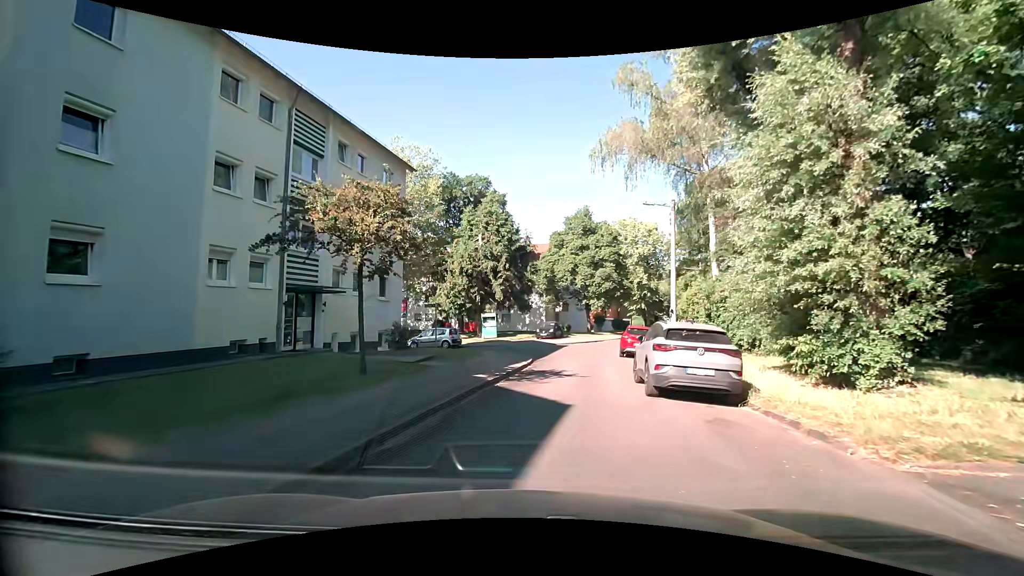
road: residential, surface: asphalt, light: Day
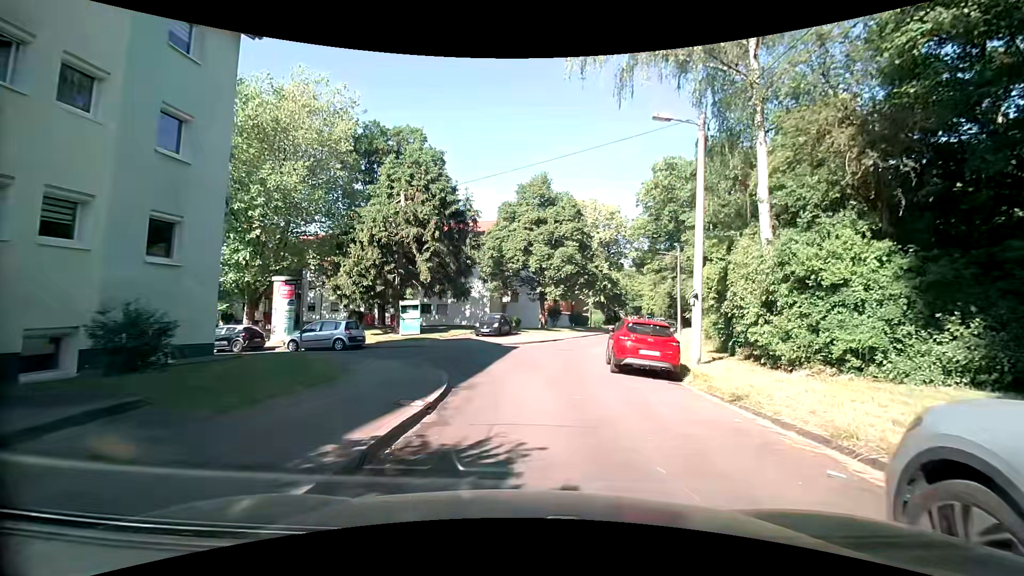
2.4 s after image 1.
(+0.3, +11.4) m; +4°
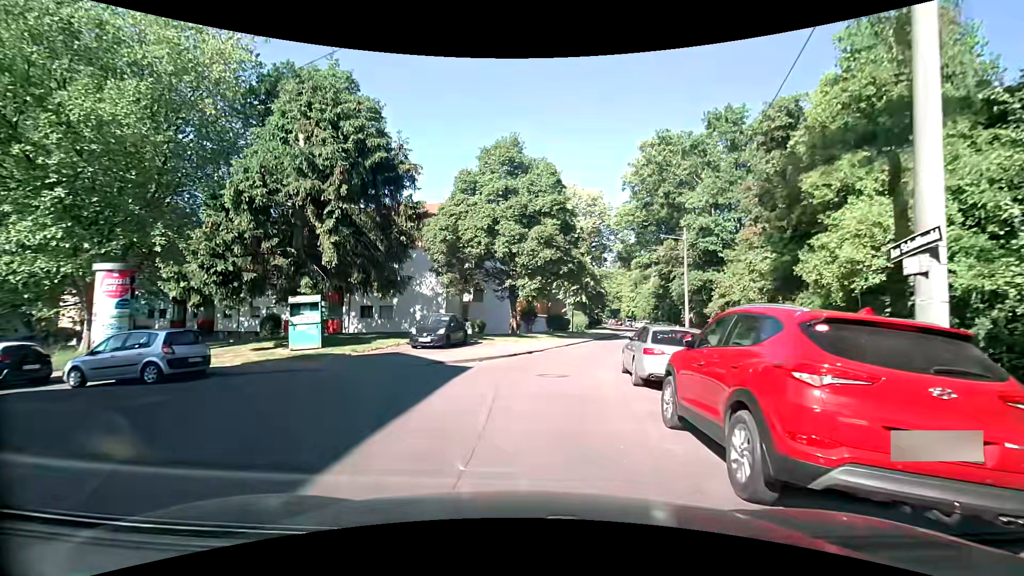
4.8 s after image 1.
(+0.5, +10.5) m; +4°
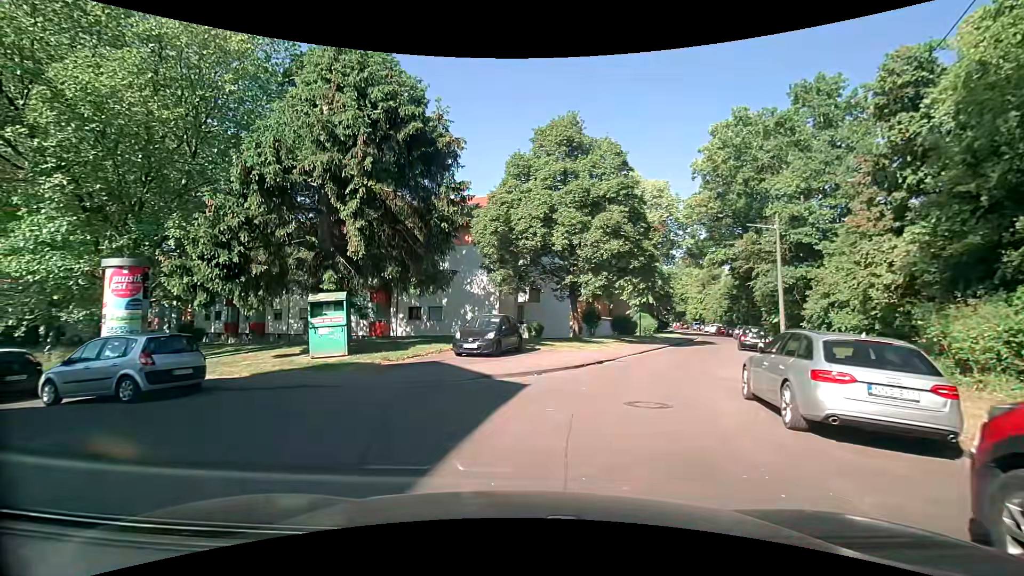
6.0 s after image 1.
(-0.1, +3.8) m; -9°
